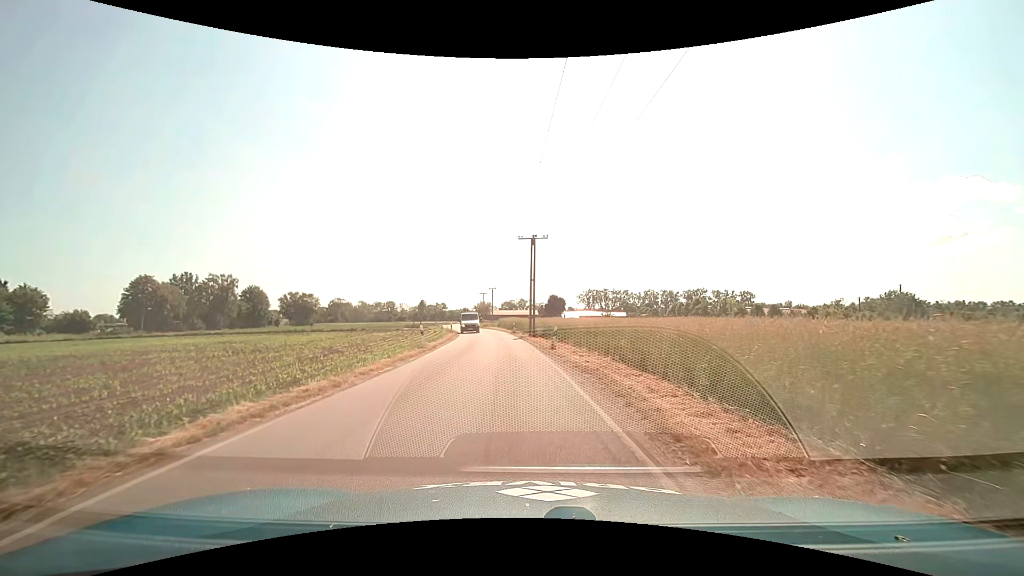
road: unclassified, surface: asphalt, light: Day
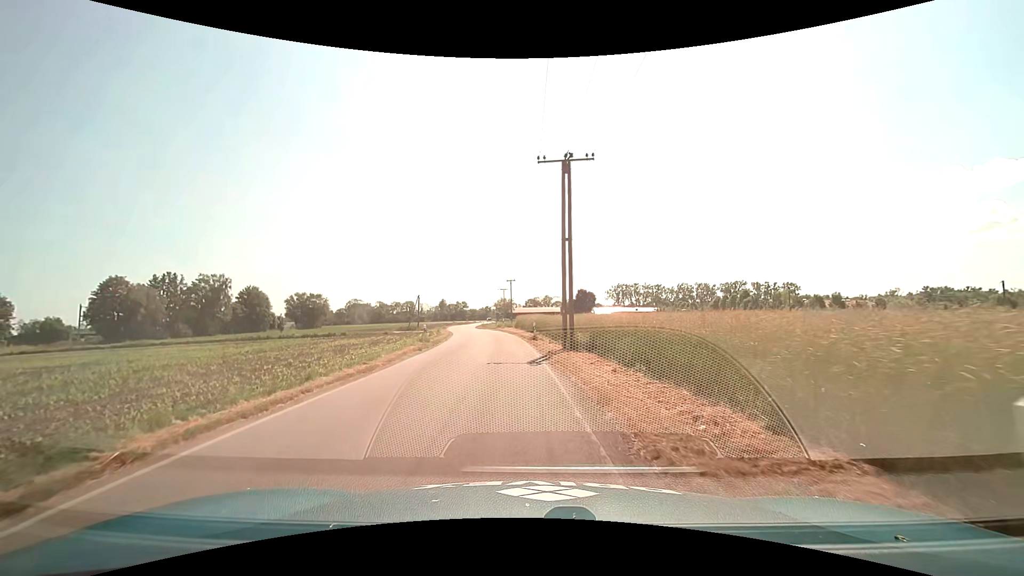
(-0.3, +21.4) m; -3°
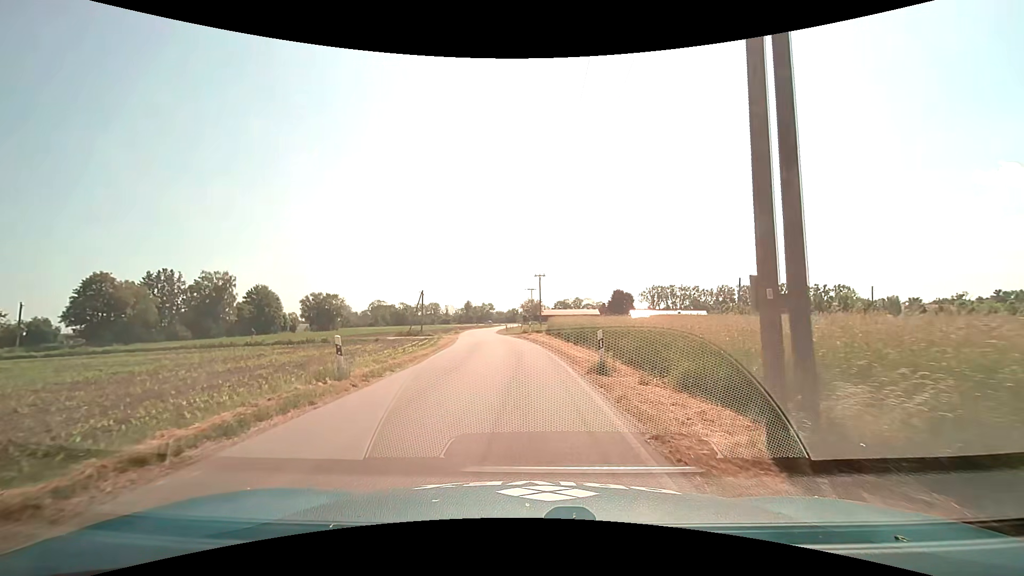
(-0.7, +16.9) m; -3°
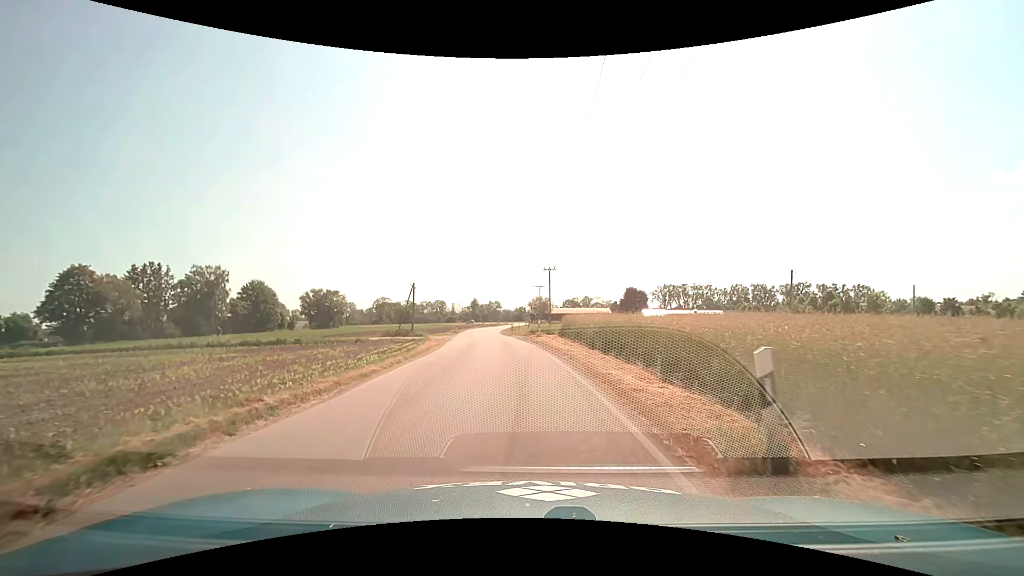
(-0.1, +8.4) m; -2°
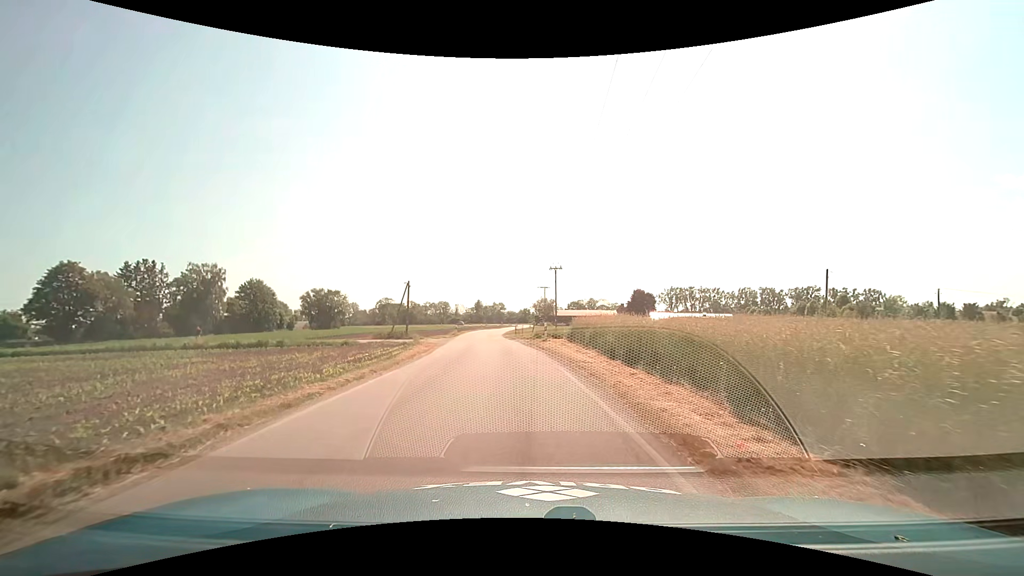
(0.0, +4.2) m; 0°
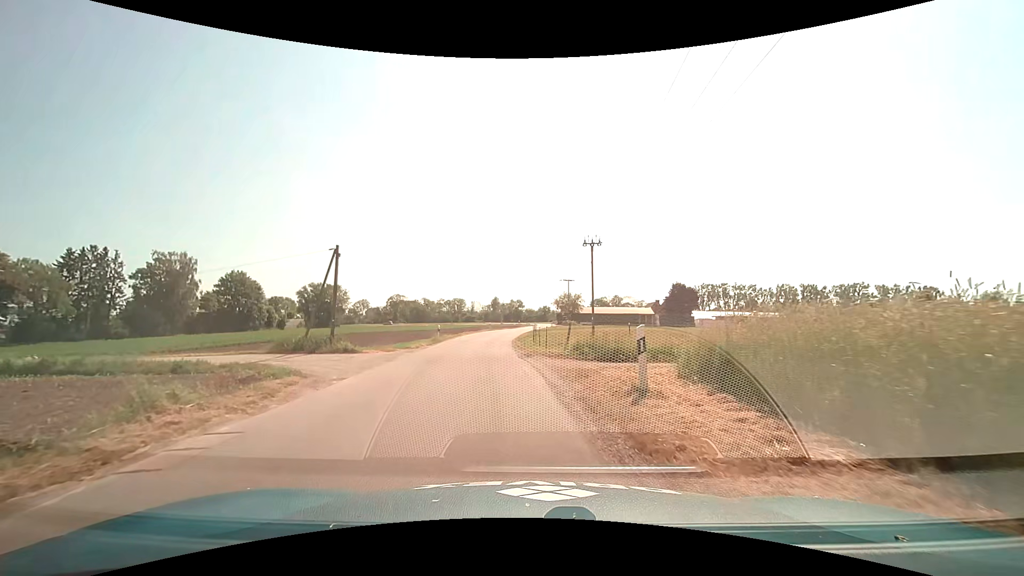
(-0.3, +21.7) m; -2°
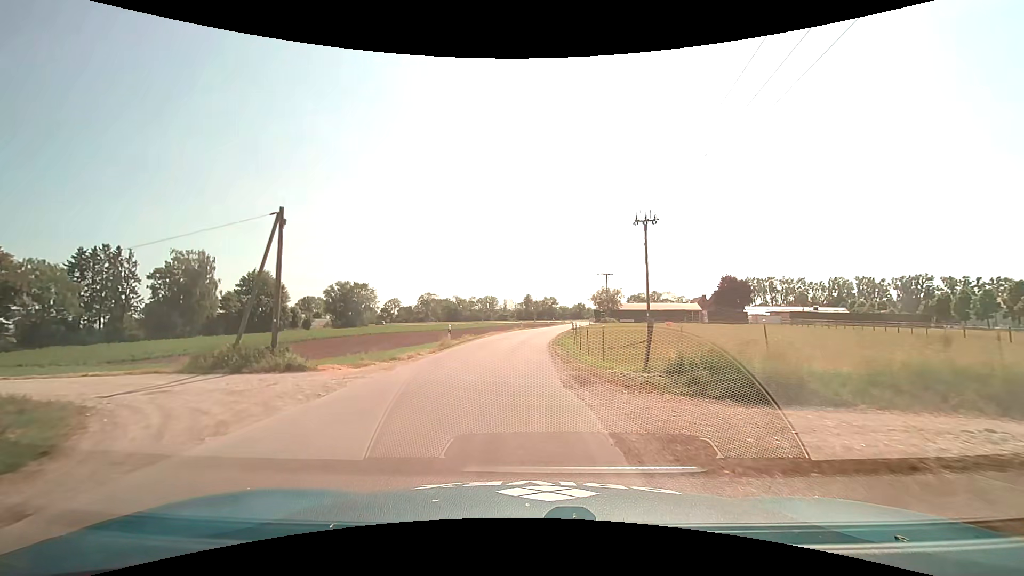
(-0.3, +9.2) m; -4°
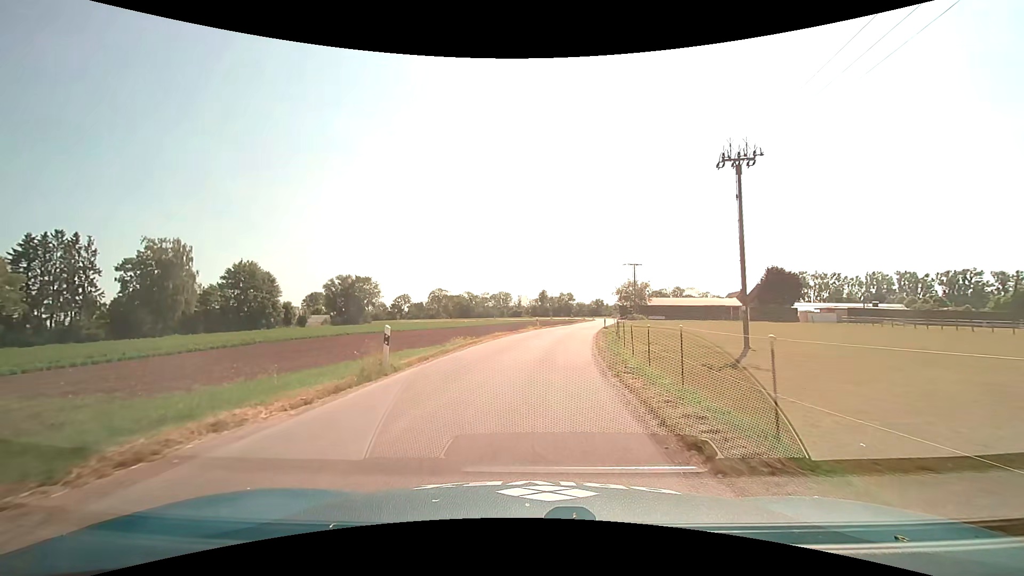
(-0.3, +14.5) m; -1°
(0, +10) (+1, +20) (+2, +30) (+3, +40) (+5, +50) (+7, +59) (+9, +69) (+11, +79) (+13, +89) (+15, +99) m
